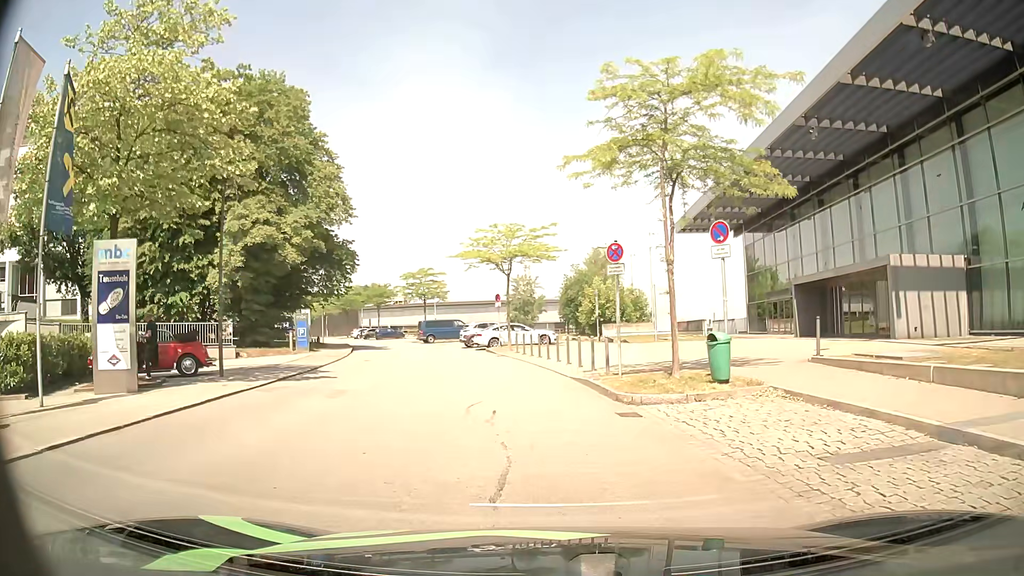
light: Day
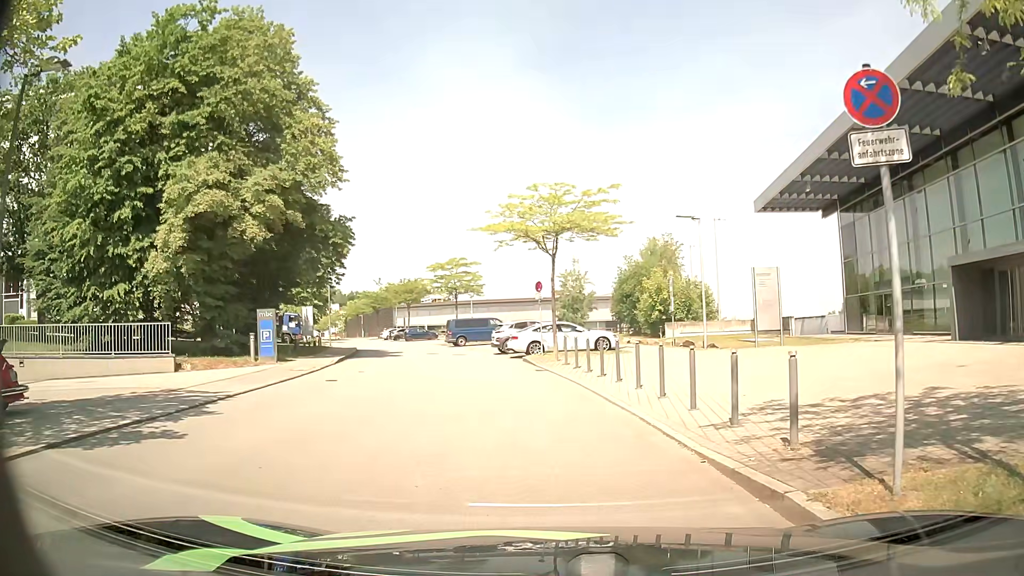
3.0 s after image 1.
(-0.1, +9.7) m; -2°
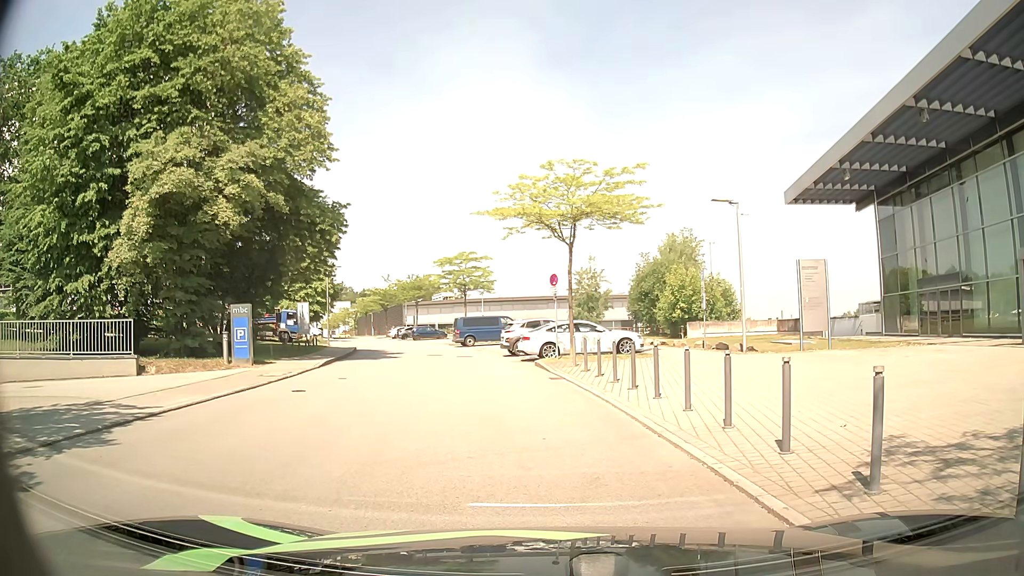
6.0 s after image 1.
(-0.1, +3.2) m; -1°
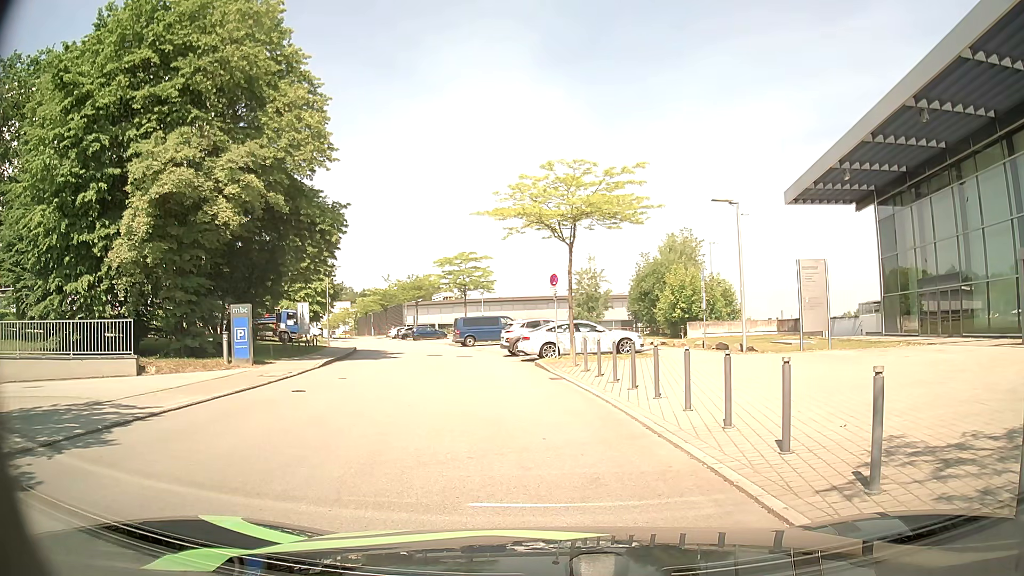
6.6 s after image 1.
(0.0, 0.0) m; 0°
